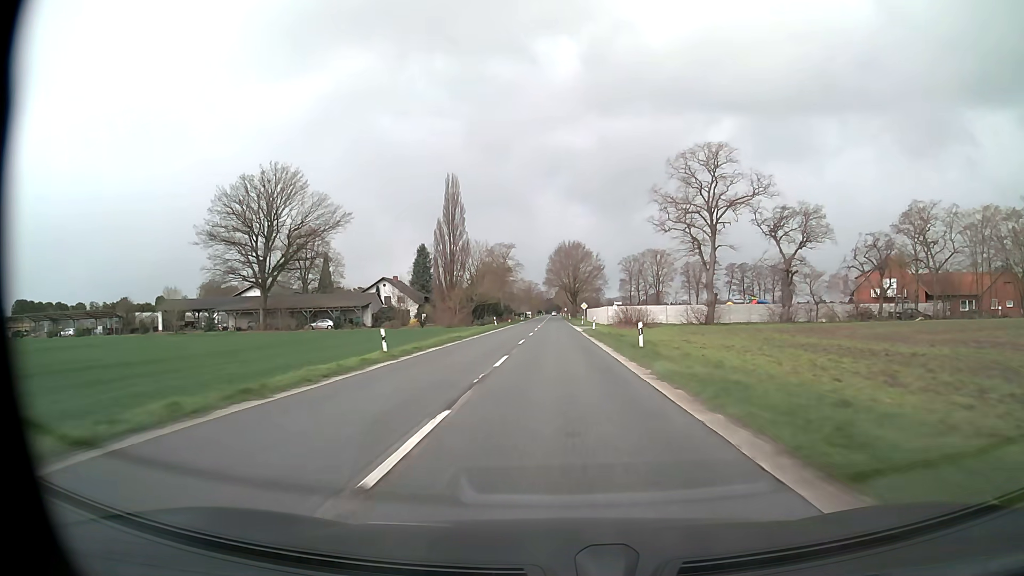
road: secondary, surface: asphalt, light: Day
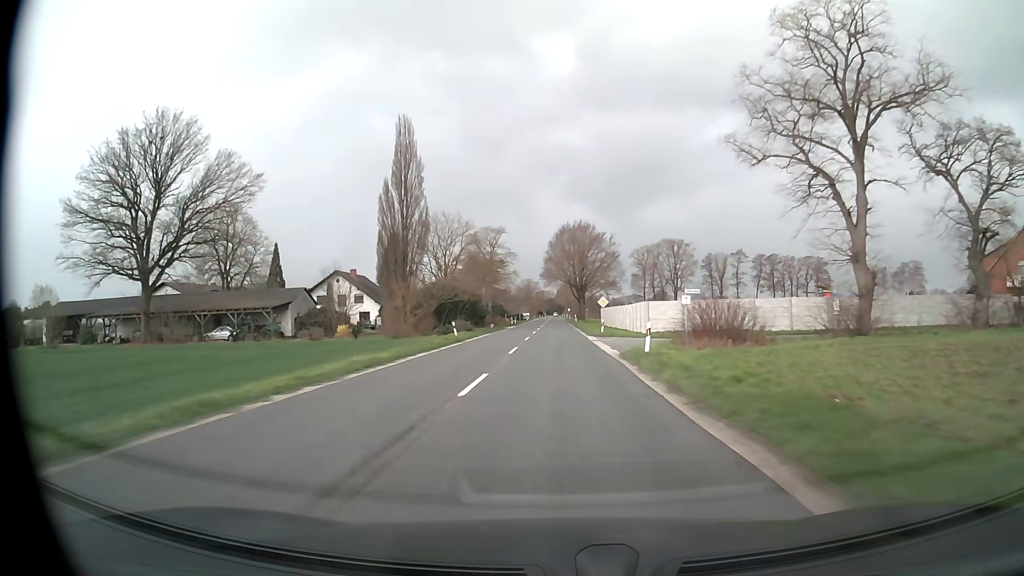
(0.0, +29.9) m; 0°
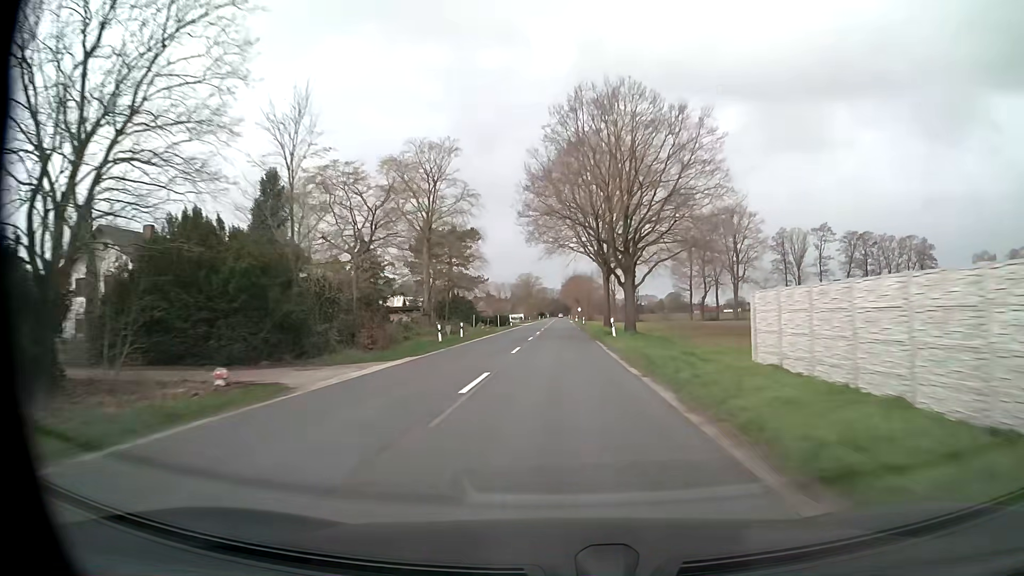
(-0.2, +59.4) m; 0°
(0, +10) (0, +20) (0, +30) (0, +40) (0, +50) (0, +60) (0, +70) (0, +80) (0, +90) (0, +100) m
